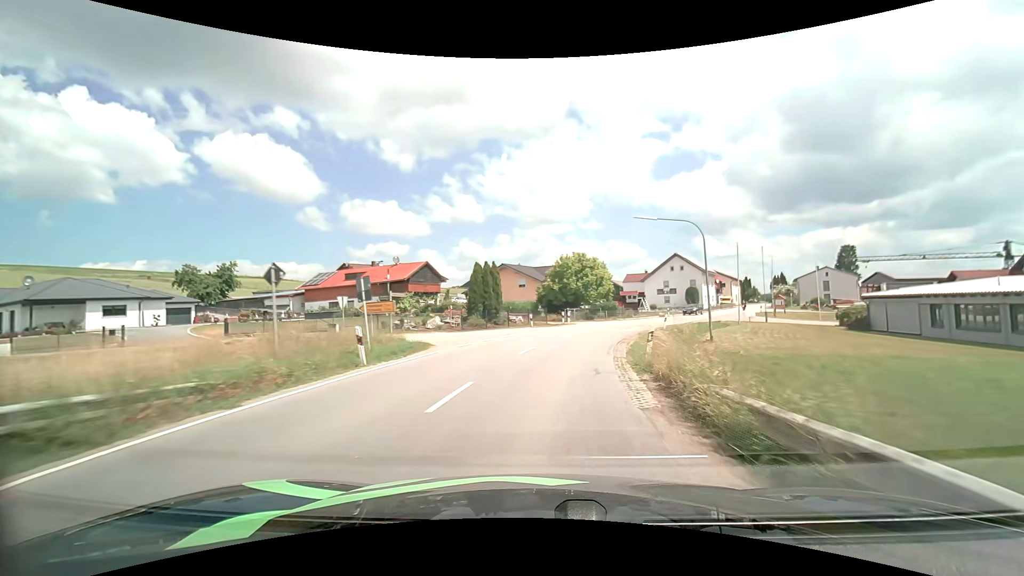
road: secondary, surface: asphalt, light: Day
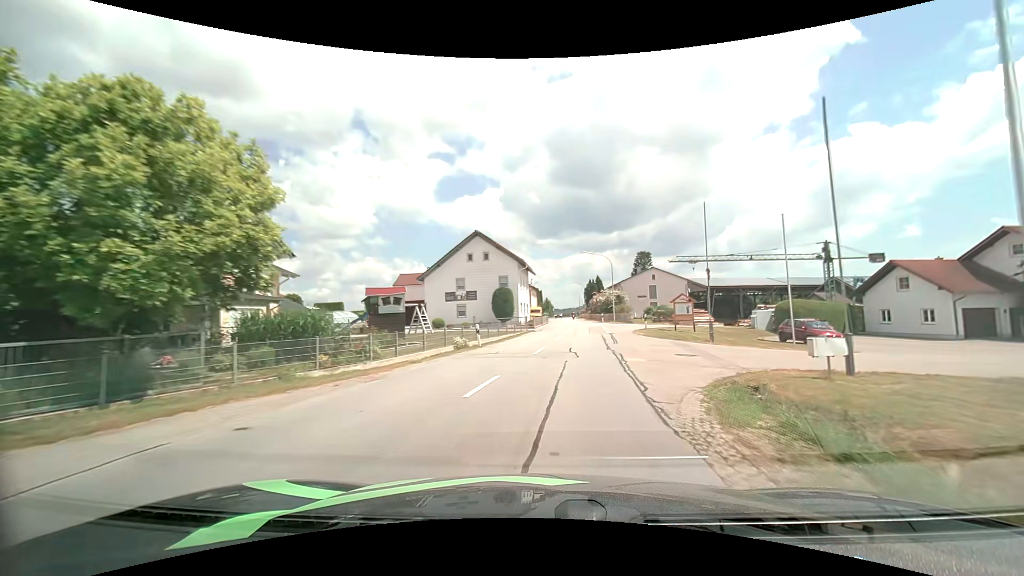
(+8.5, +40.1) m; +24°
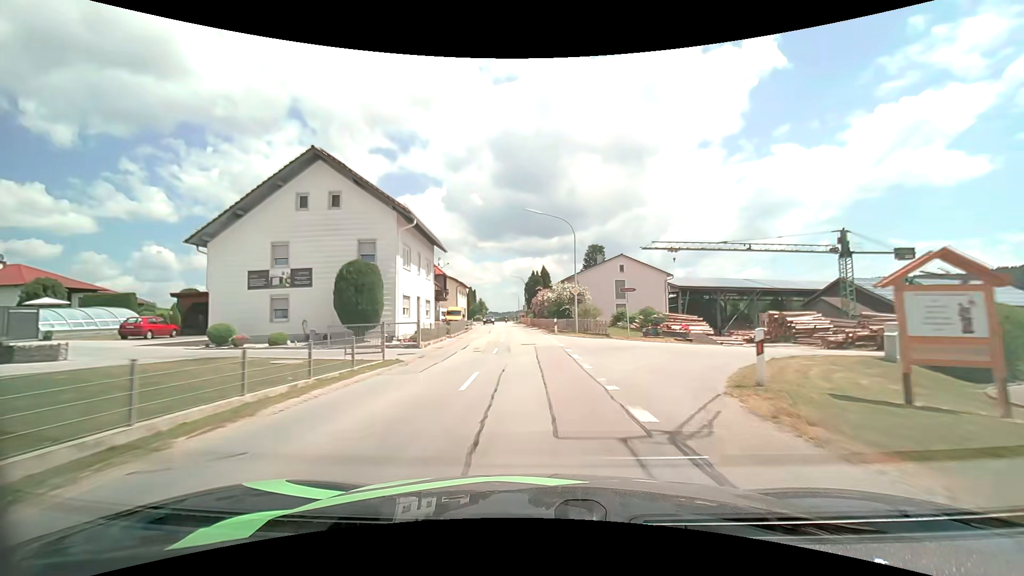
(+2.0, +25.5) m; +7°
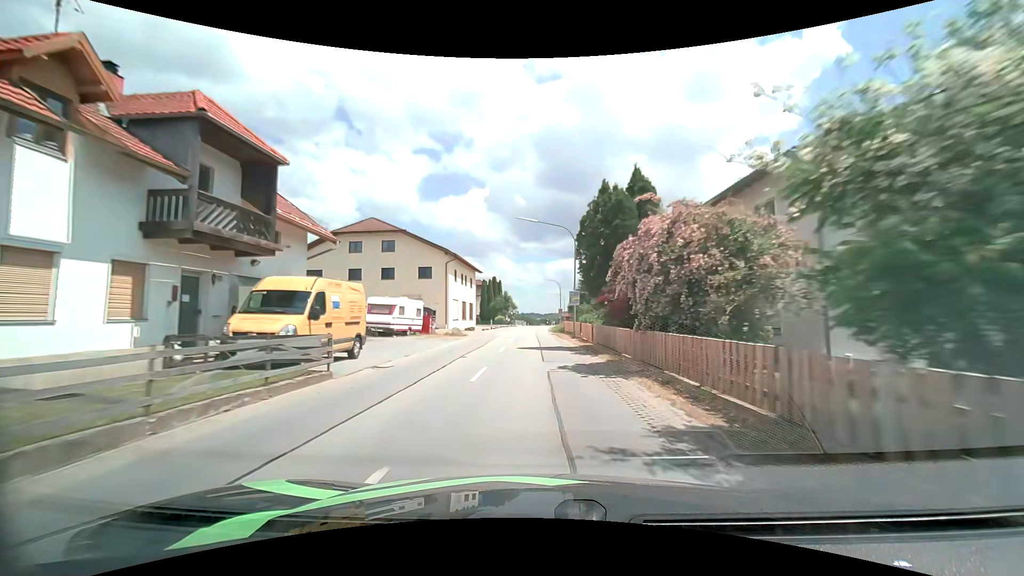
(-1.4, +43.4) m; -5°
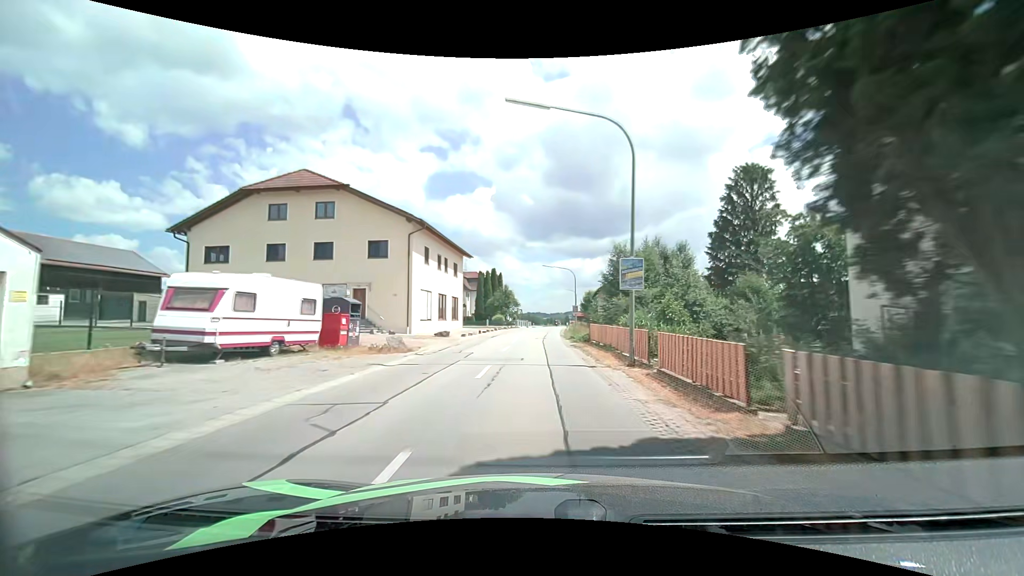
(0.0, +17.3) m; -1°
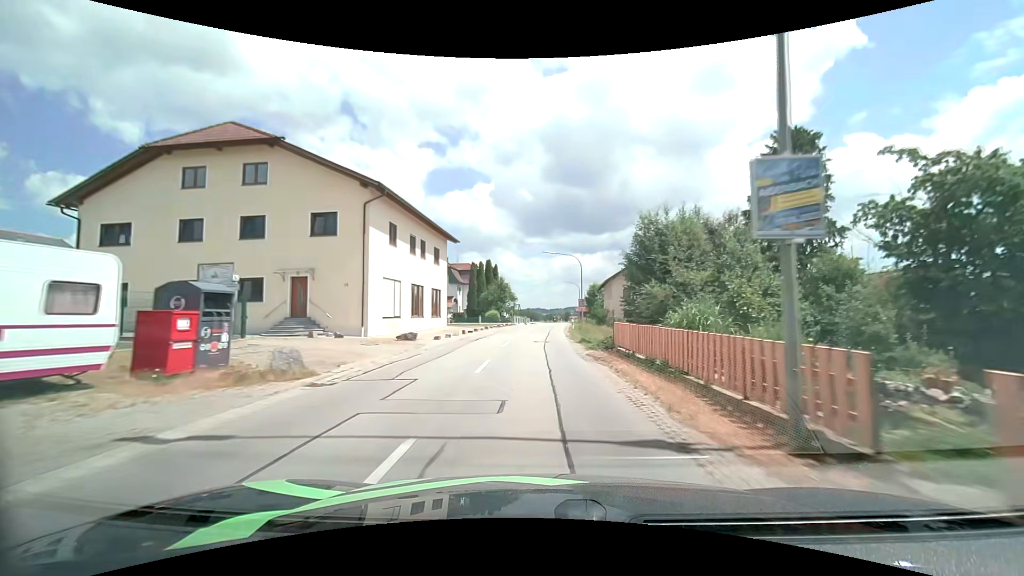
(+0.1, +8.7) m; +1°
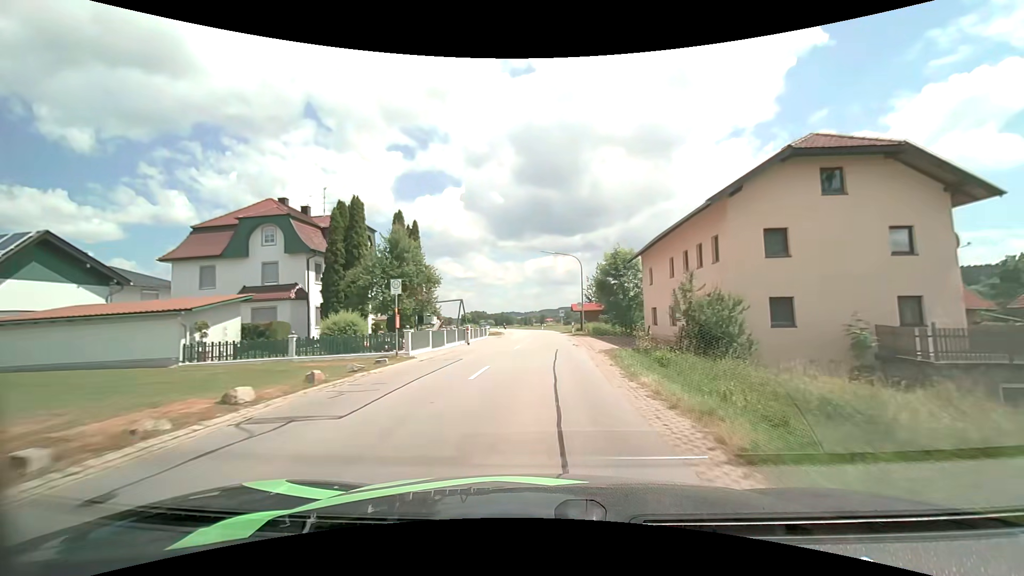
(+0.8, +44.3) m; +3°
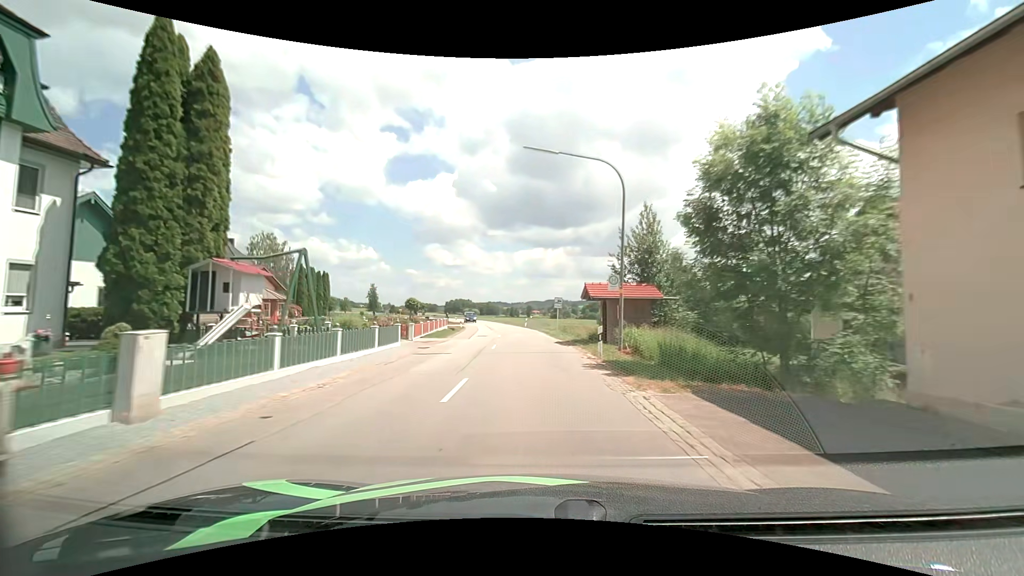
(+0.5, +26.7) m; +1°
(0, +10) (0, +20) (-1, +30) (-2, +40) (-2, +50) (-4, +60) (-5, +70) (-7, +80) (-9, +89) (-11, +99) m
